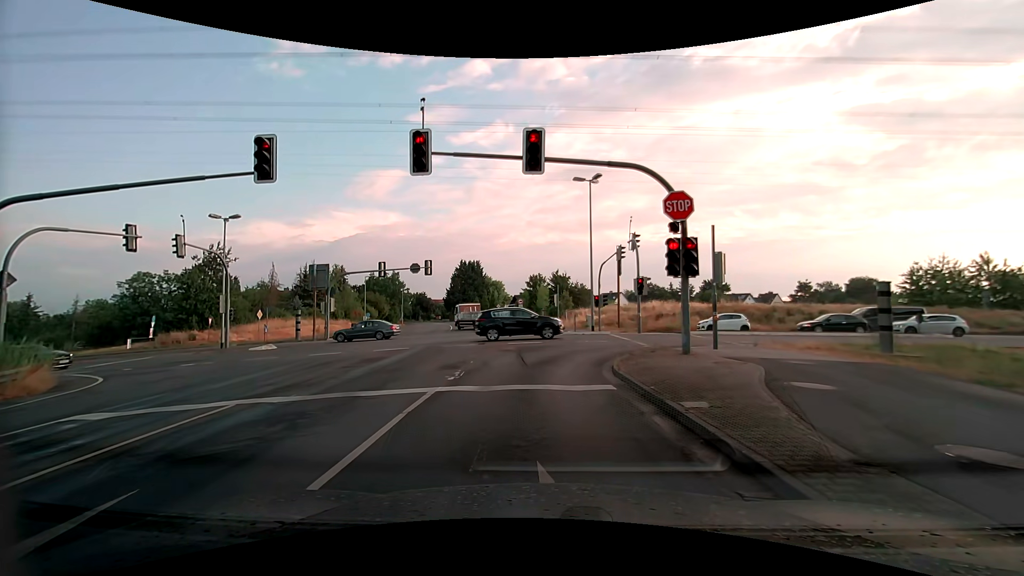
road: tertiary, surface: asphalt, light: Day
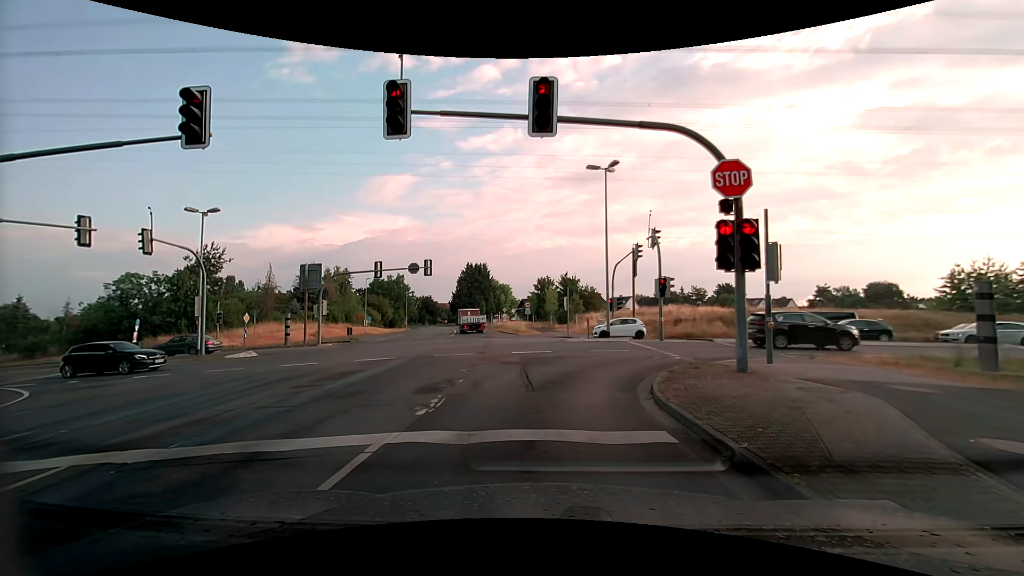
(0.0, +3.2) m; -2°
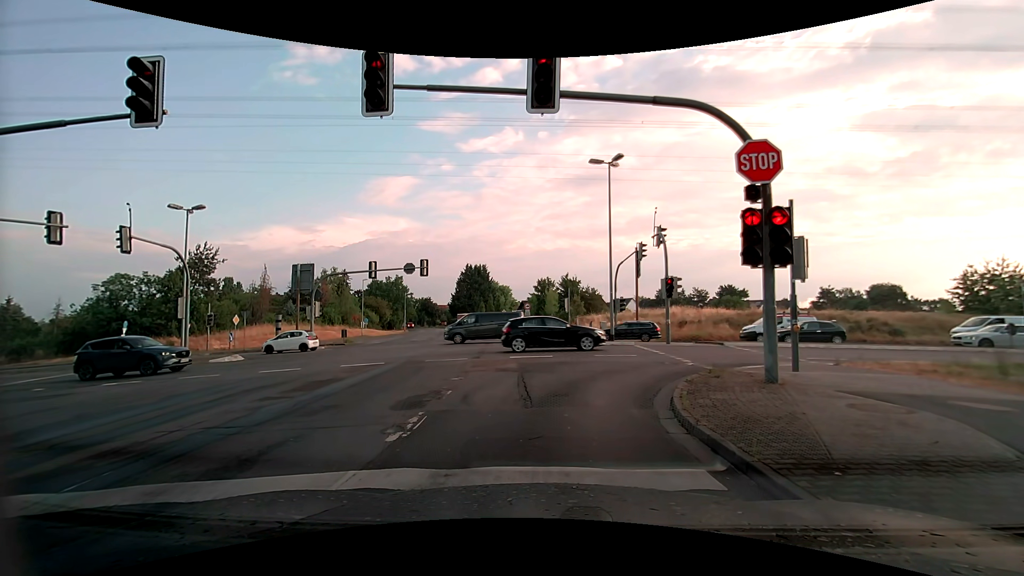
(0.0, +1.3) m; 0°
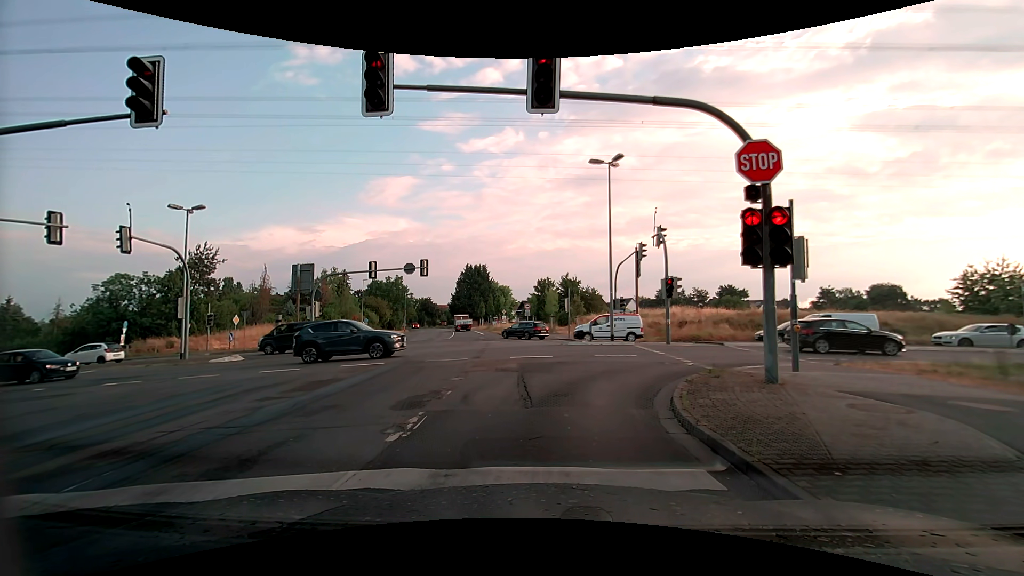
(0.0, 0.0) m; 0°
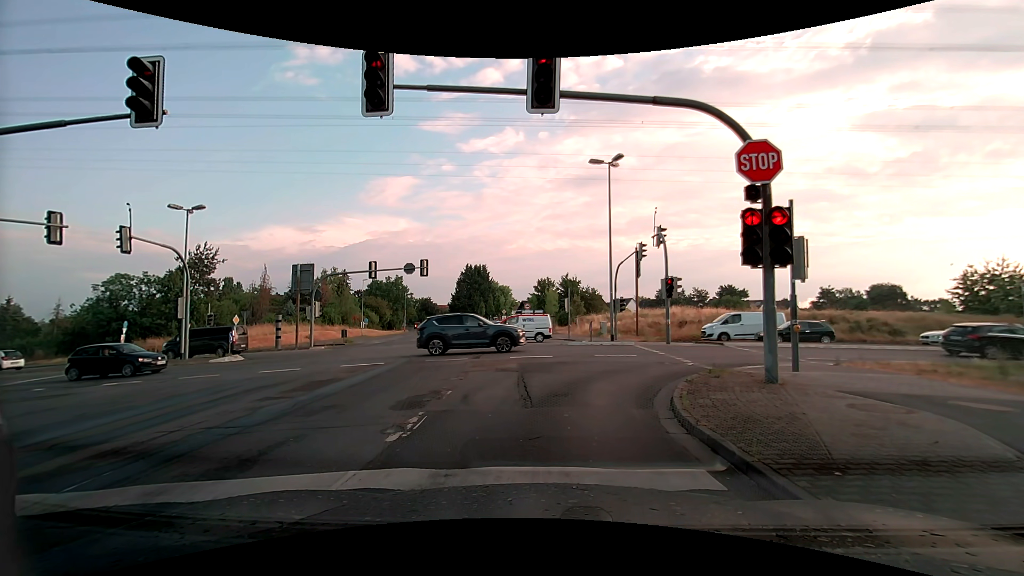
(0.0, 0.0) m; 0°
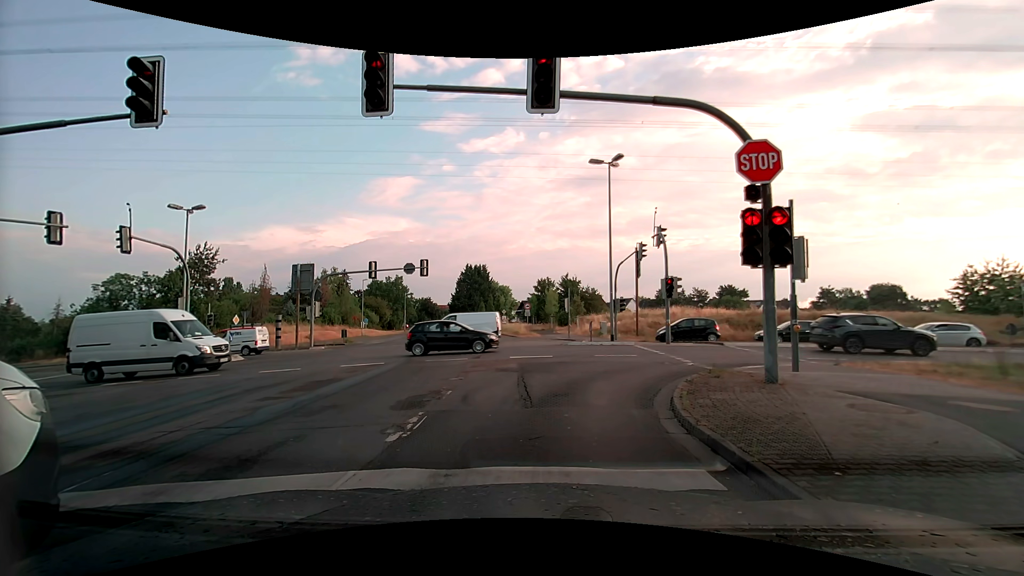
(0.0, 0.0) m; 0°
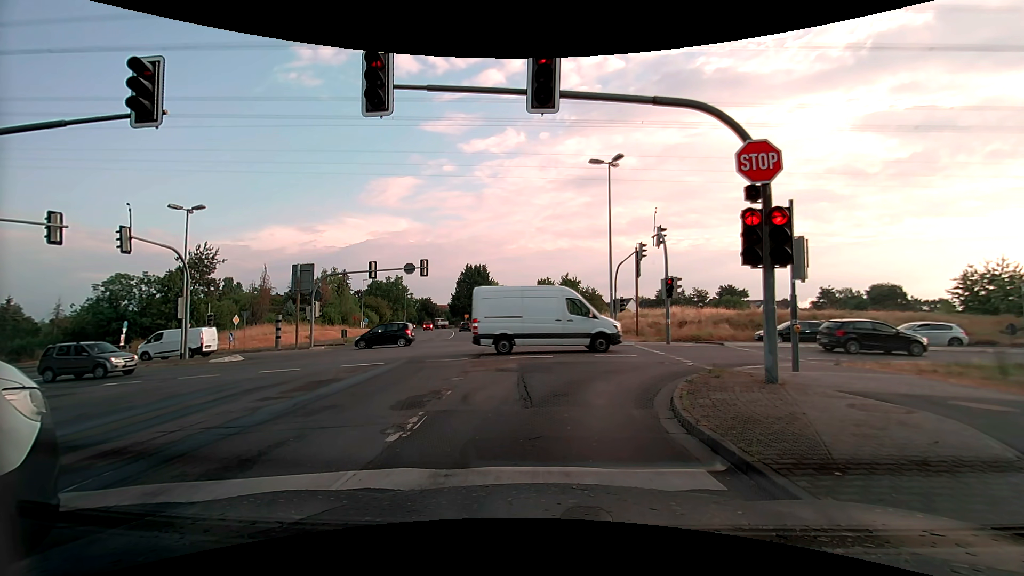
(0.0, 0.0) m; 0°
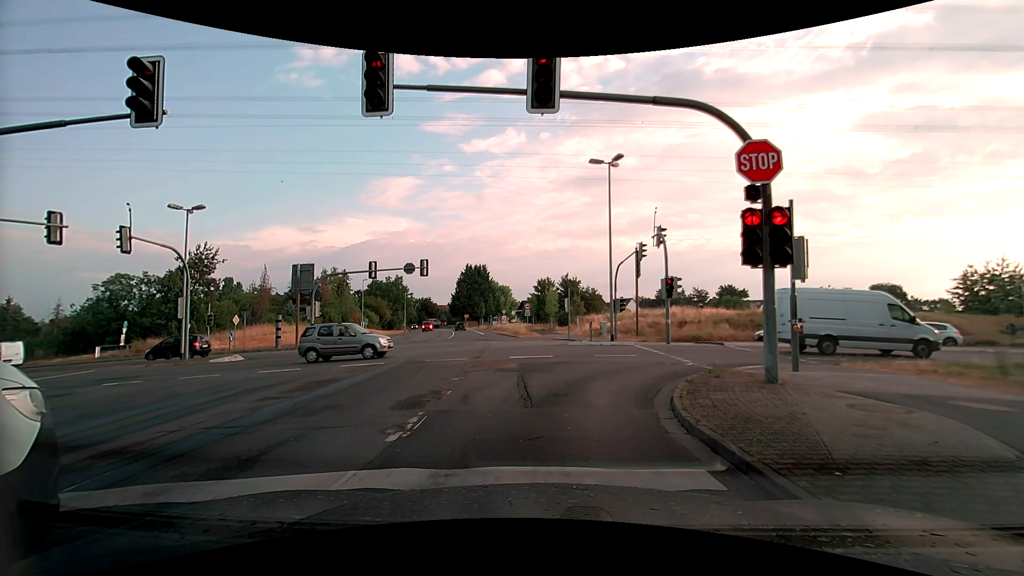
(0.0, 0.0) m; 0°
(0, +10) (+5, +19) (+13, +23) (+23, +25) (+33, +26) (+43, +26) (+53, +26) (+63, +26) (+73, +26) (+83, +26) m
